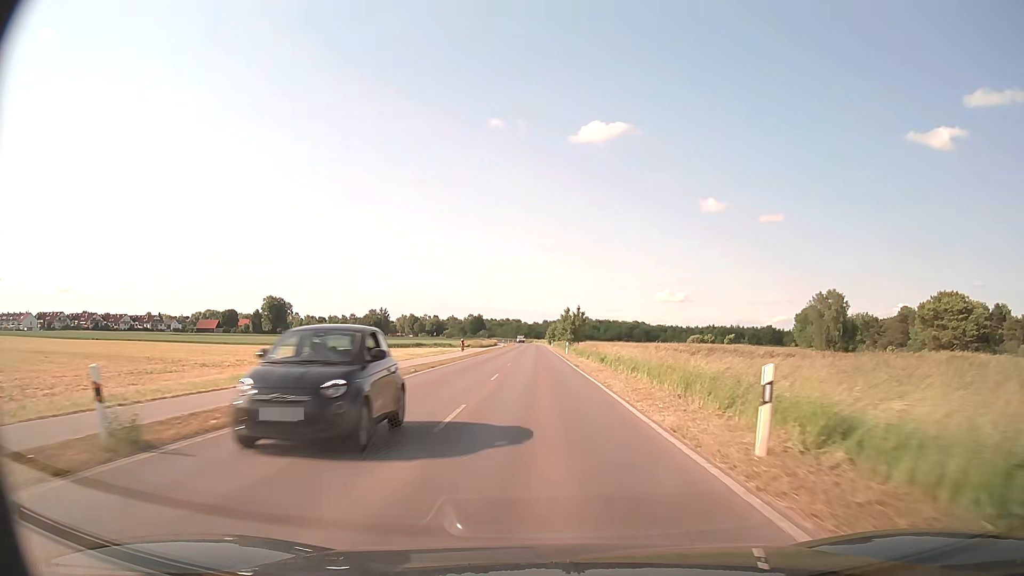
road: secondary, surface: asphalt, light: Day
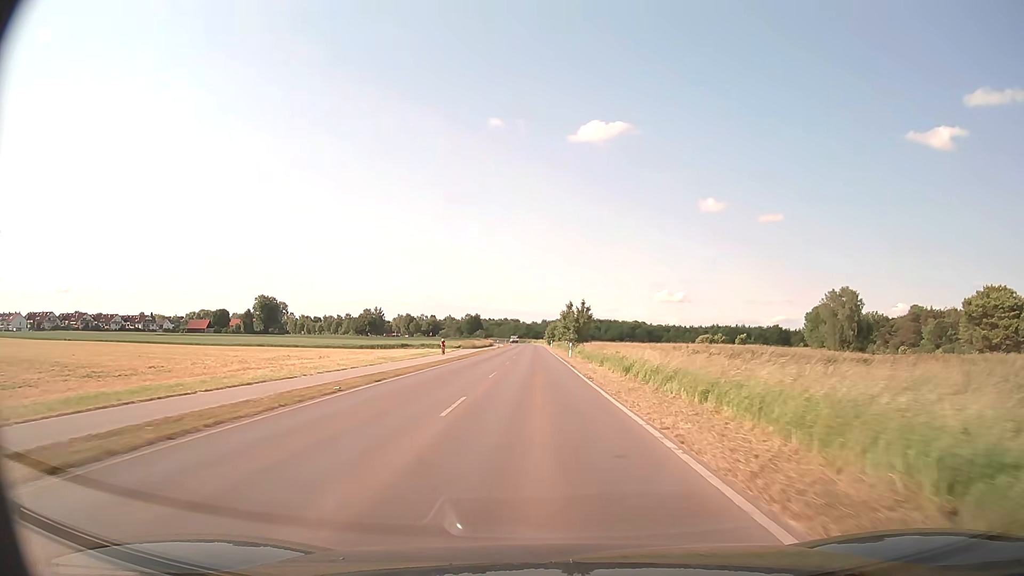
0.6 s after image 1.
(0.0, +10.2) m; 0°
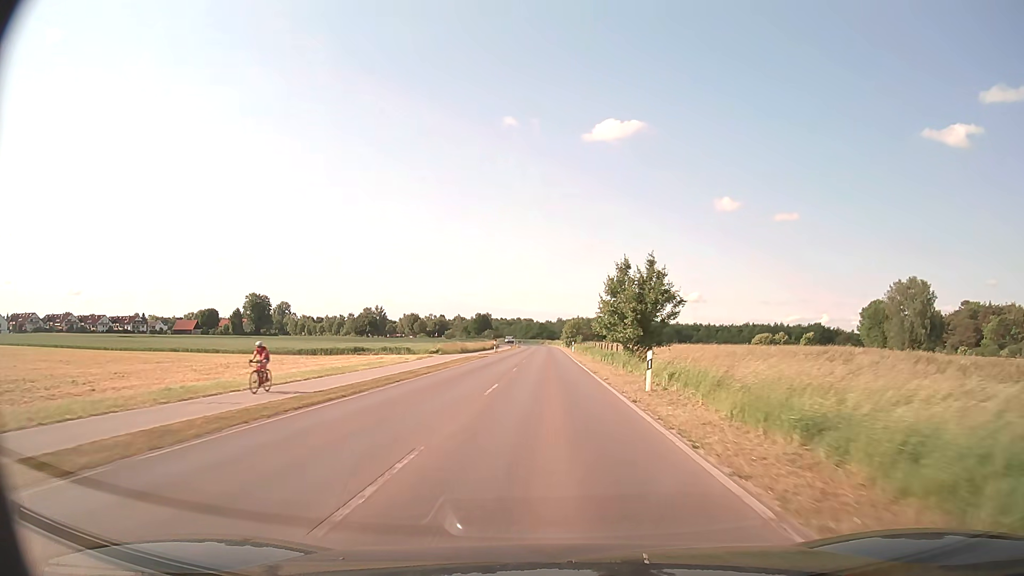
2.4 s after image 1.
(-0.4, +30.9) m; -1°
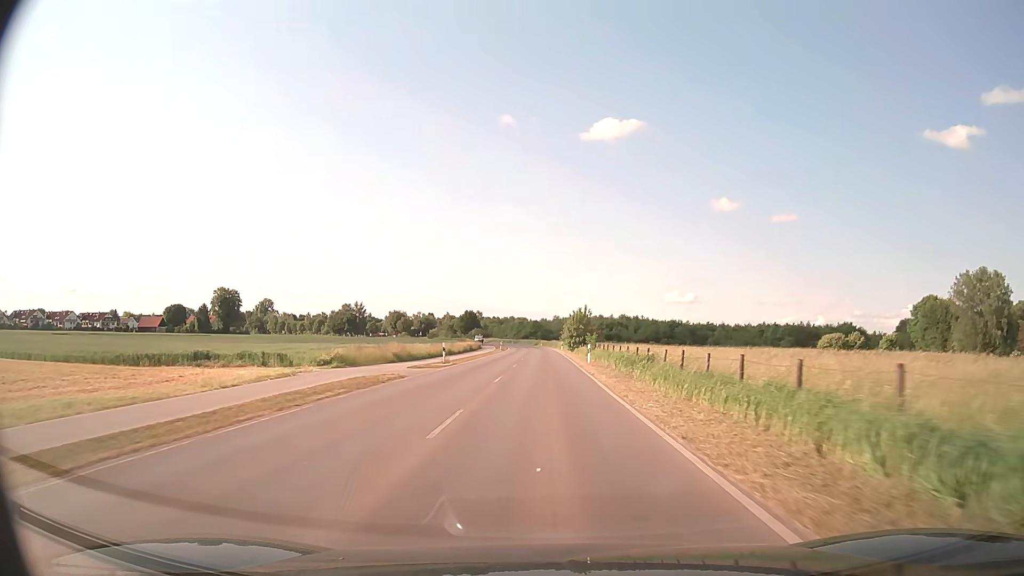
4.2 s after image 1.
(+0.1, +31.3) m; 0°
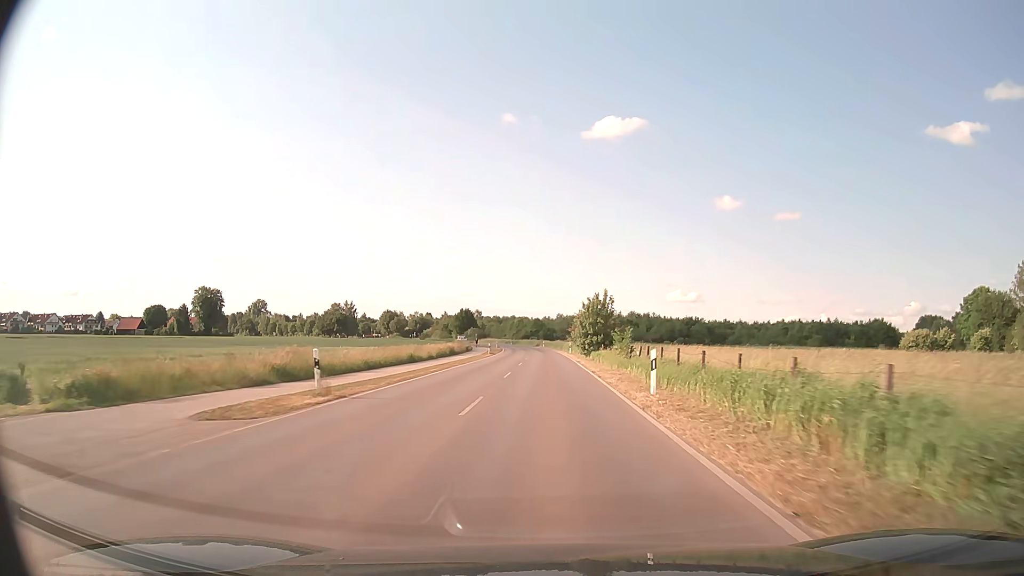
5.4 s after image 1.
(0.0, +21.1) m; 0°
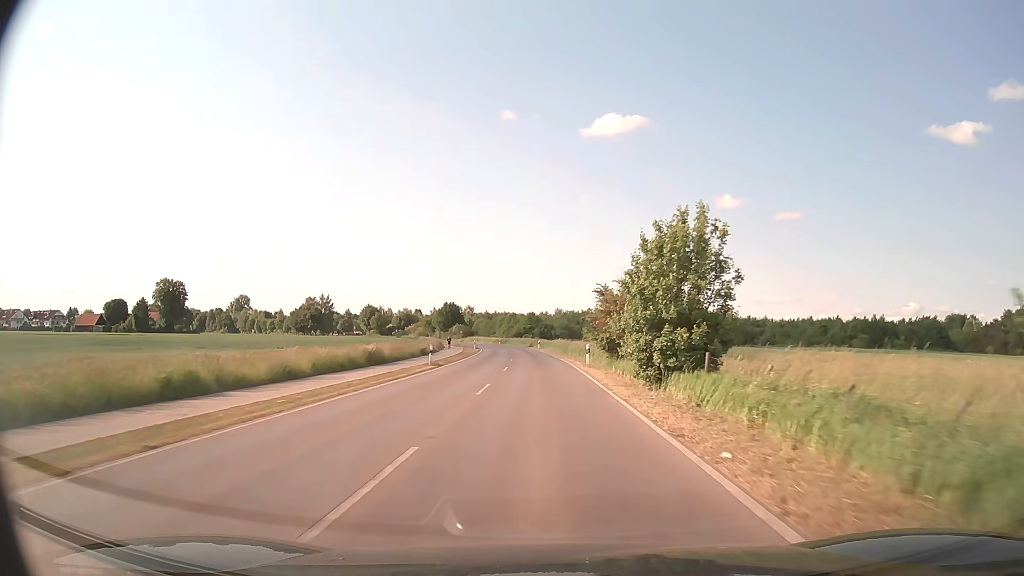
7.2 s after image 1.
(+0.2, +31.5) m; 0°
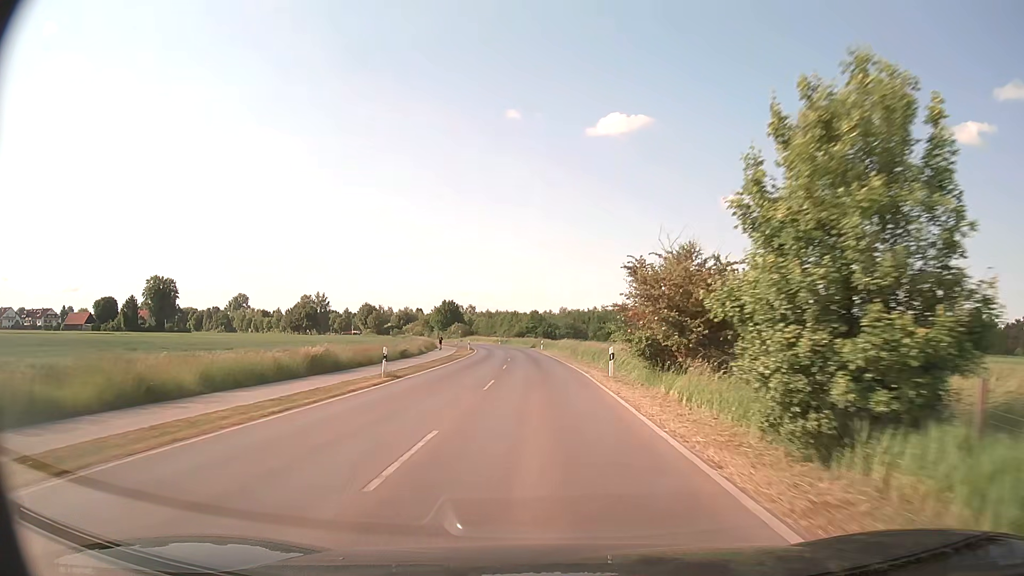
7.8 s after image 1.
(0.0, +10.4) m; 0°
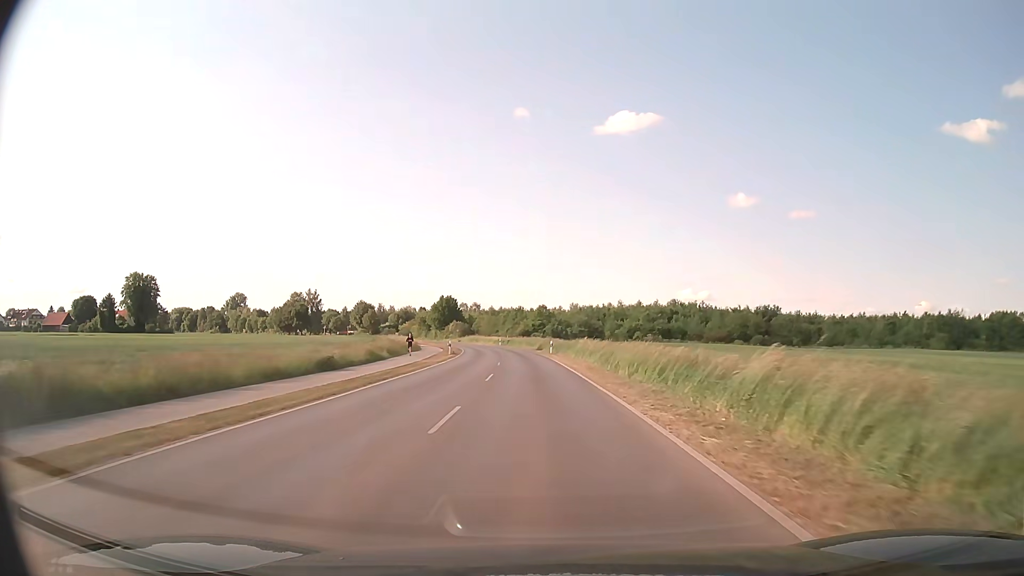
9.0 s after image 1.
(-0.1, +20.7) m; -1°
(0, +10) (0, +20) (-1, +30) (-1, +40) (-2, +50) (-3, +60) (-4, +70) (-5, +80) (-7, +90) (-9, +99) m
